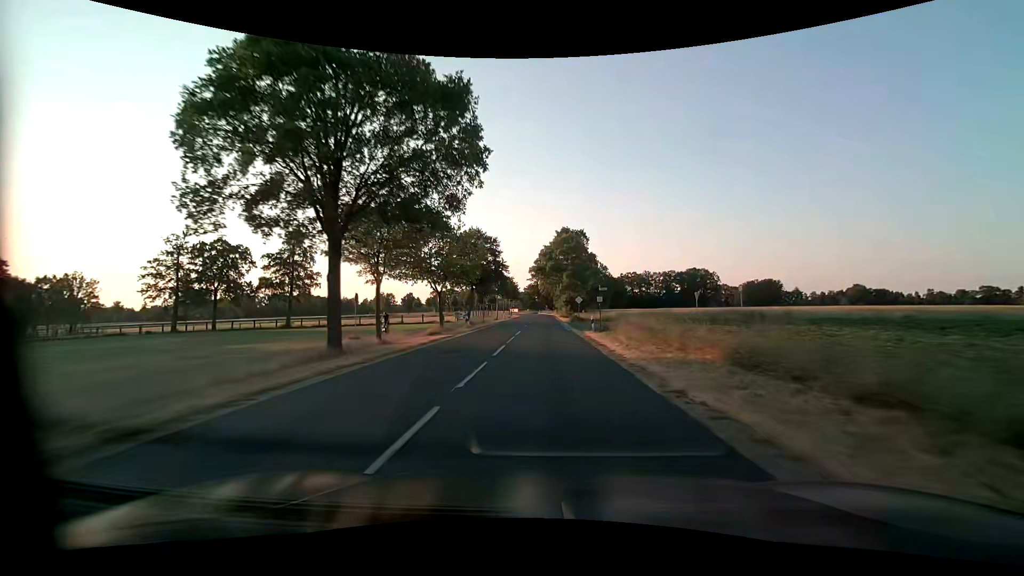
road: secondary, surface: asphalt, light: Day
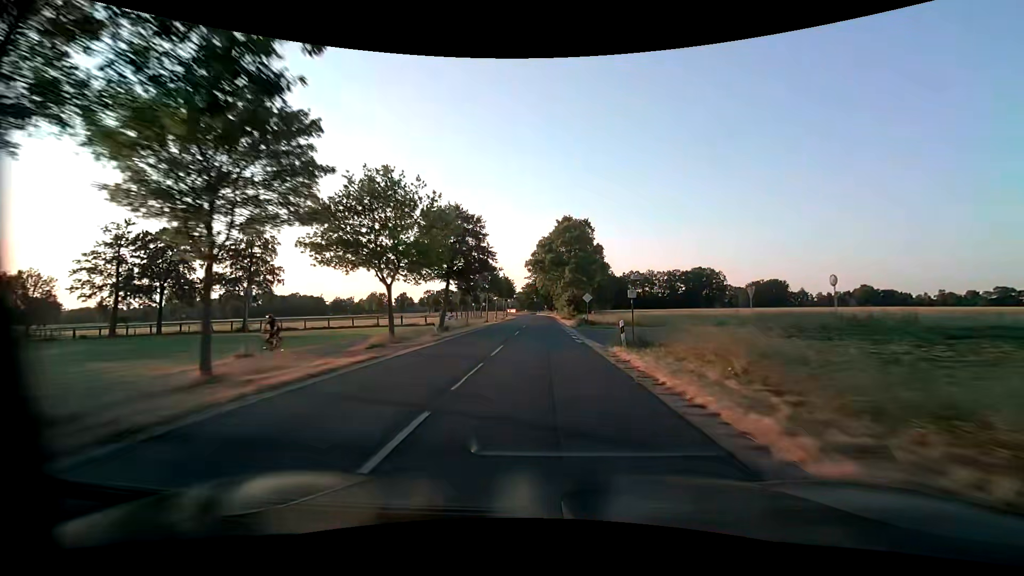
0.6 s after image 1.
(0.0, +12.0) m; 0°
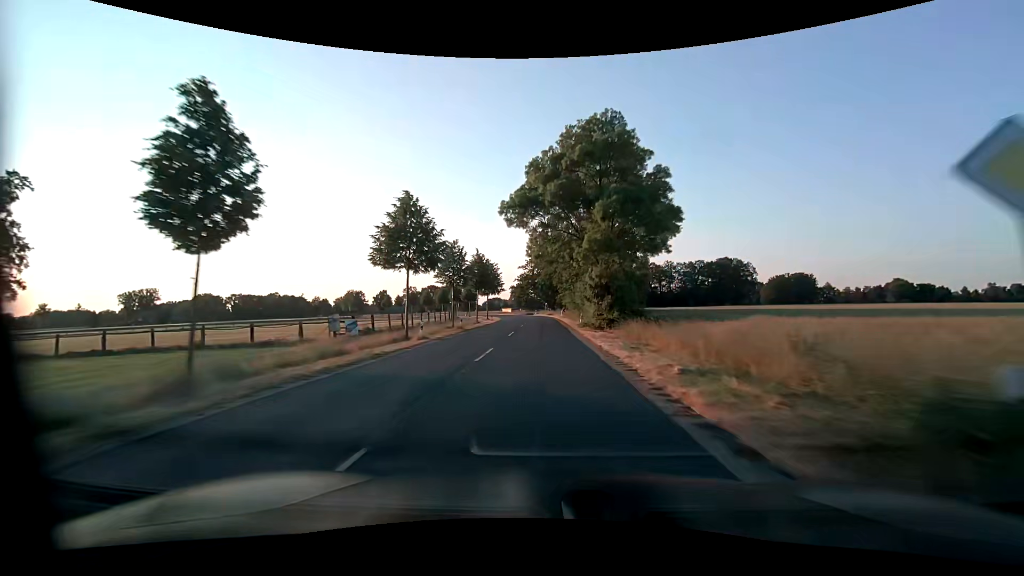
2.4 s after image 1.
(0.0, +38.2) m; 0°
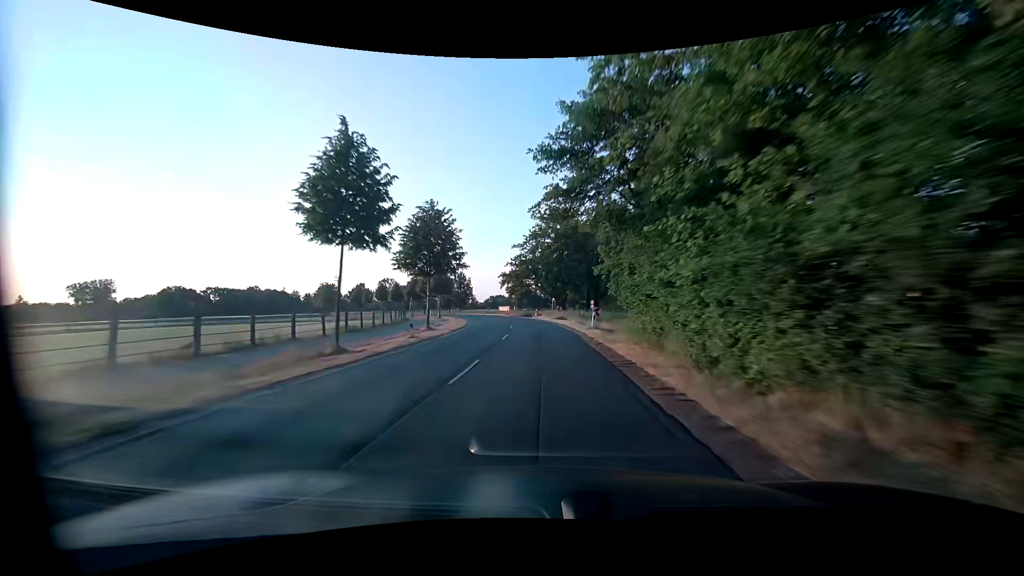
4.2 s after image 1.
(0.0, +40.2) m; 0°
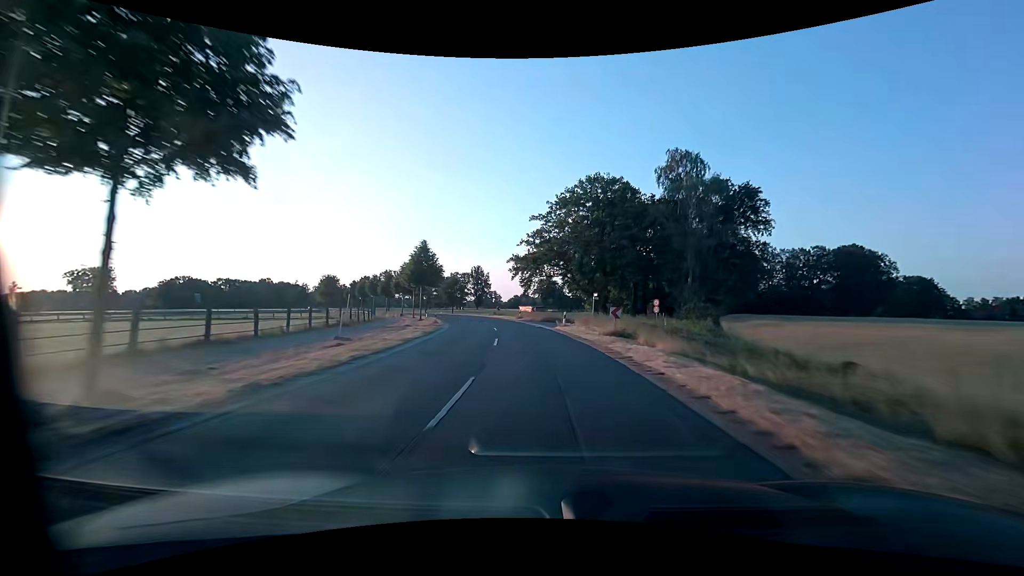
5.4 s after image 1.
(-0.5, +27.4) m; -3°
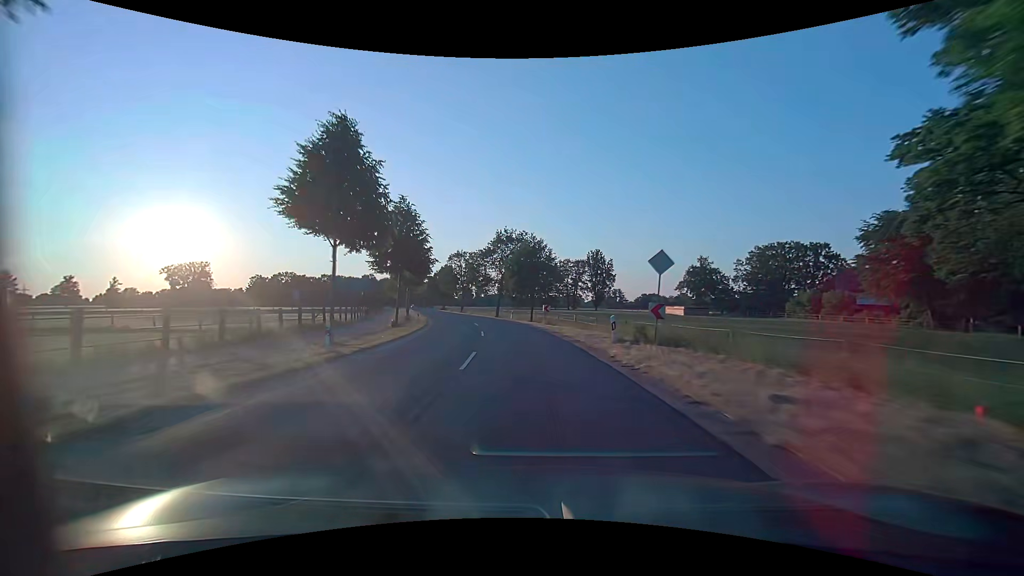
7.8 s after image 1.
(-5.8, +55.0) m; -13°
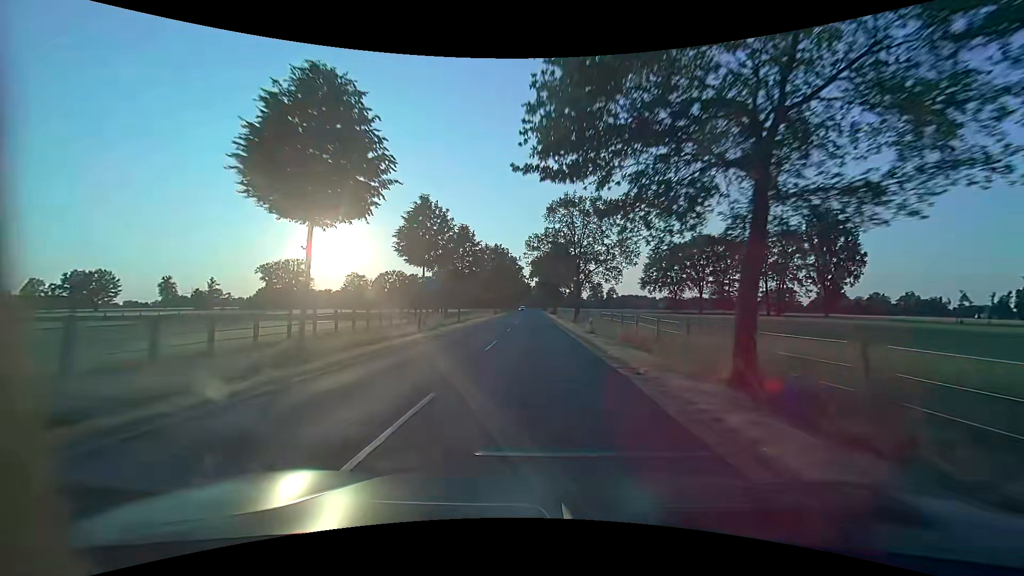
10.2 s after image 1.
(-7.3, +54.8) m; -15°
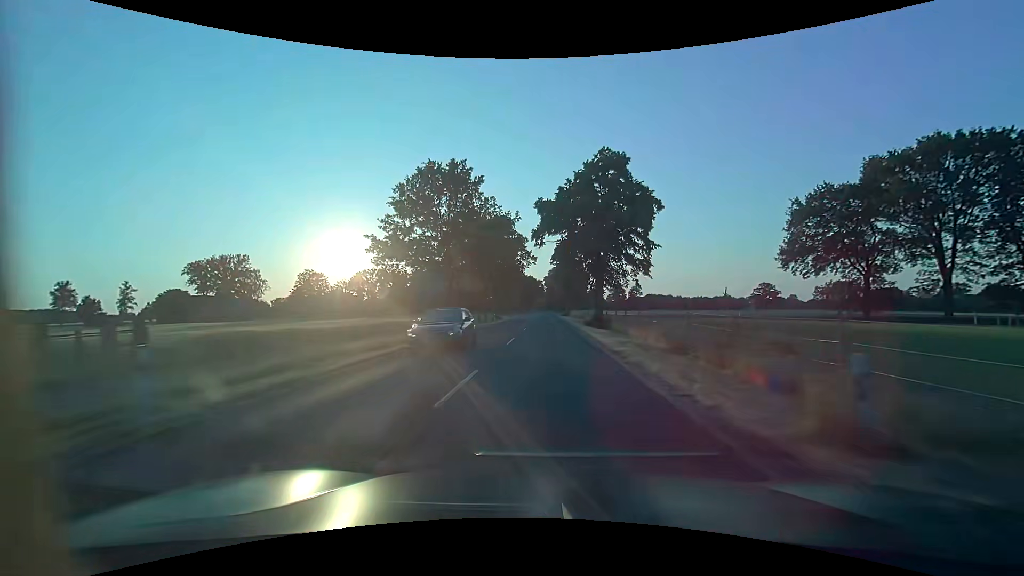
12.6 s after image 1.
(-1.5, +57.2) m; -2°
(0, +10) (0, +20) (0, +30) (0, +40) (0, +50) (0, +60) (0, +70) (0, +80) (0, +90) (0, +100) m
